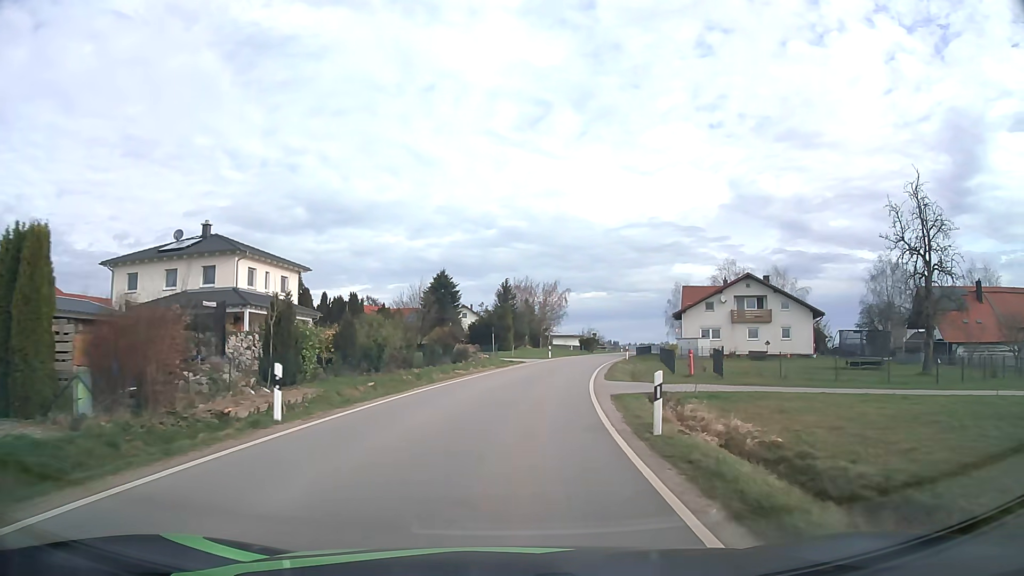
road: tertiary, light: Day
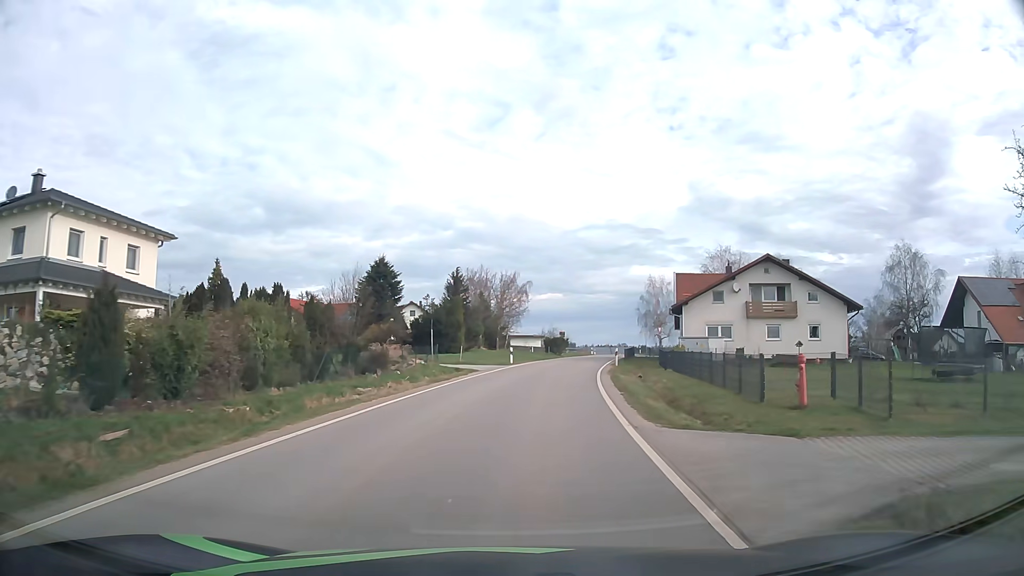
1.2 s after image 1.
(+0.5, +14.7) m; +4°
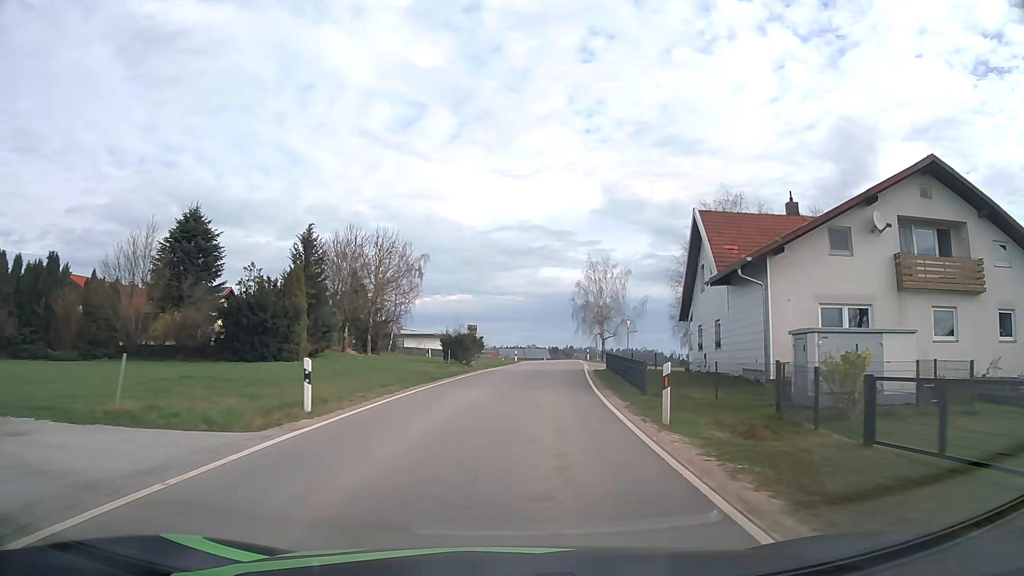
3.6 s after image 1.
(+2.2, +29.3) m; +8°
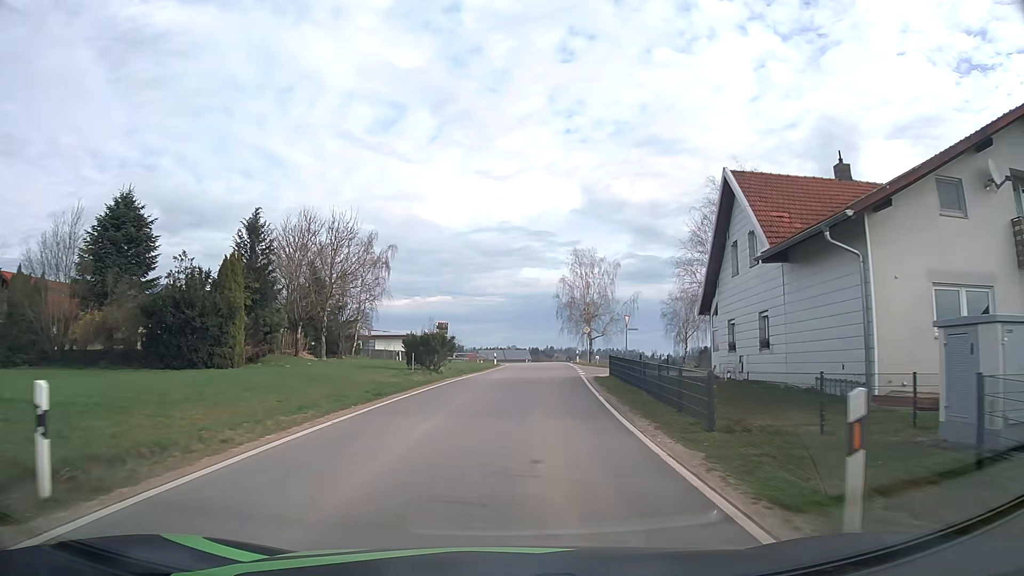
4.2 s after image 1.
(+0.1, +7.3) m; +2°
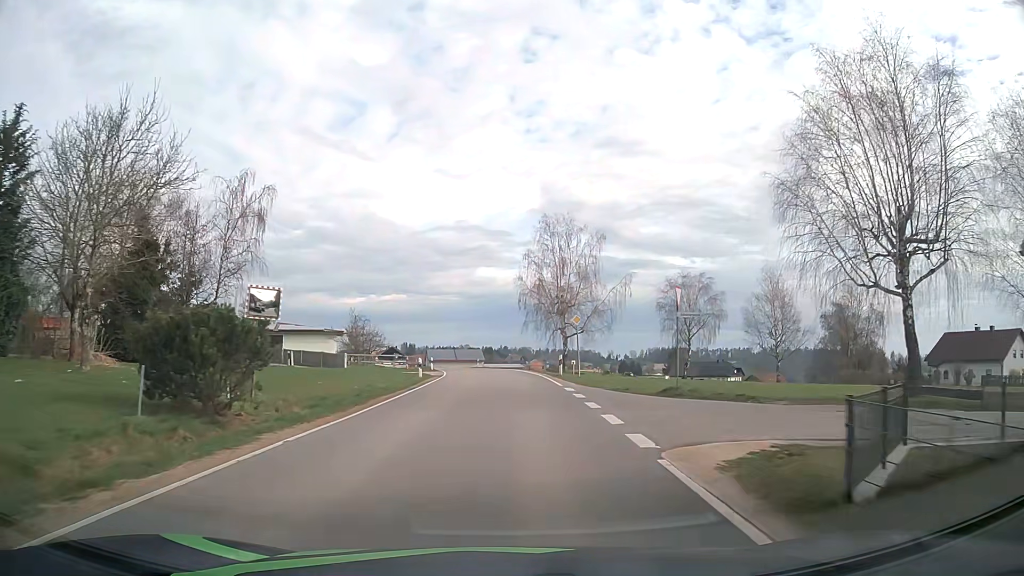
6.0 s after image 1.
(+0.7, +21.8) m; +4°
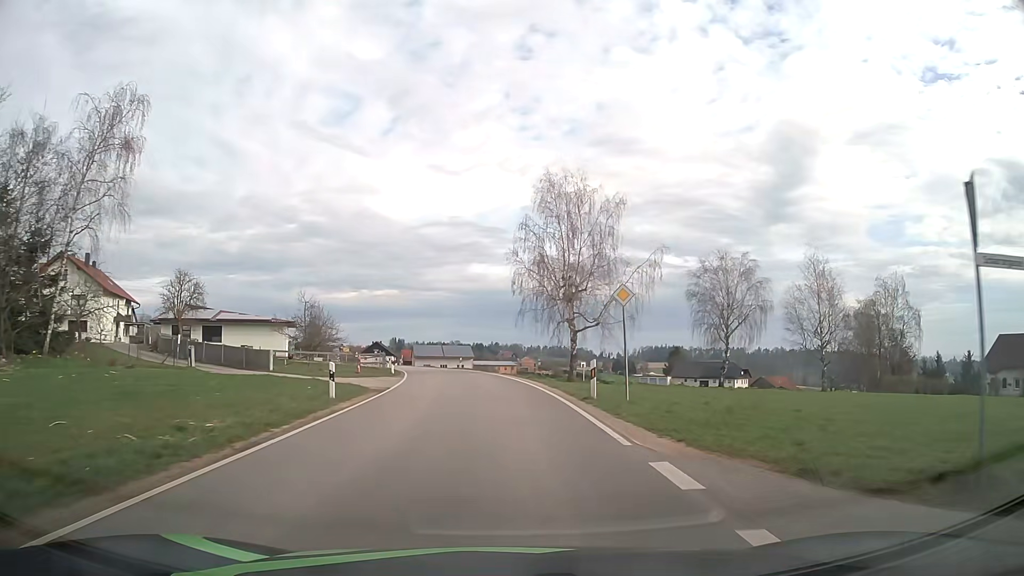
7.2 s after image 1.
(+0.1, +14.3) m; +1°
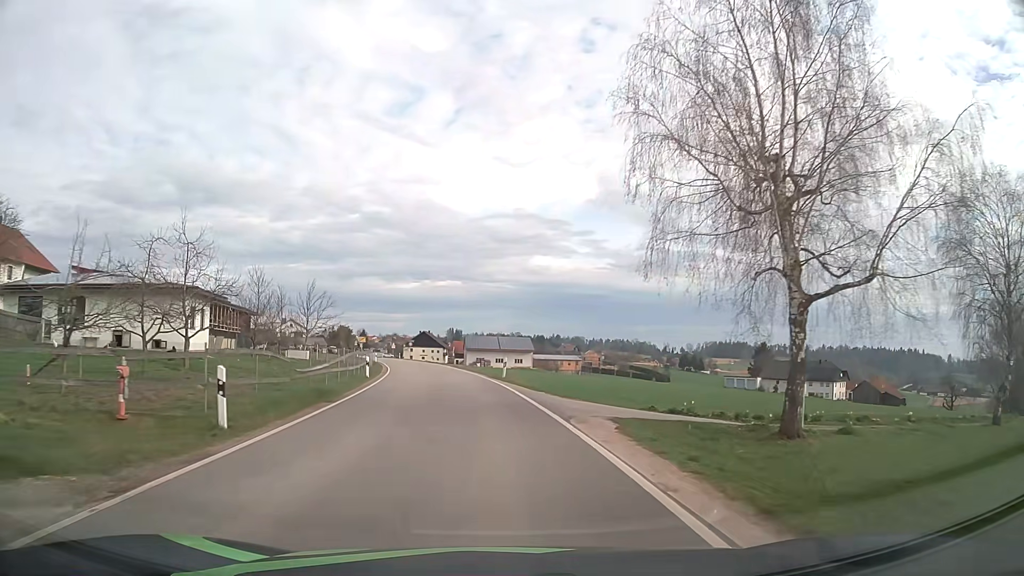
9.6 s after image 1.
(-0.9, +28.3) m; -5°
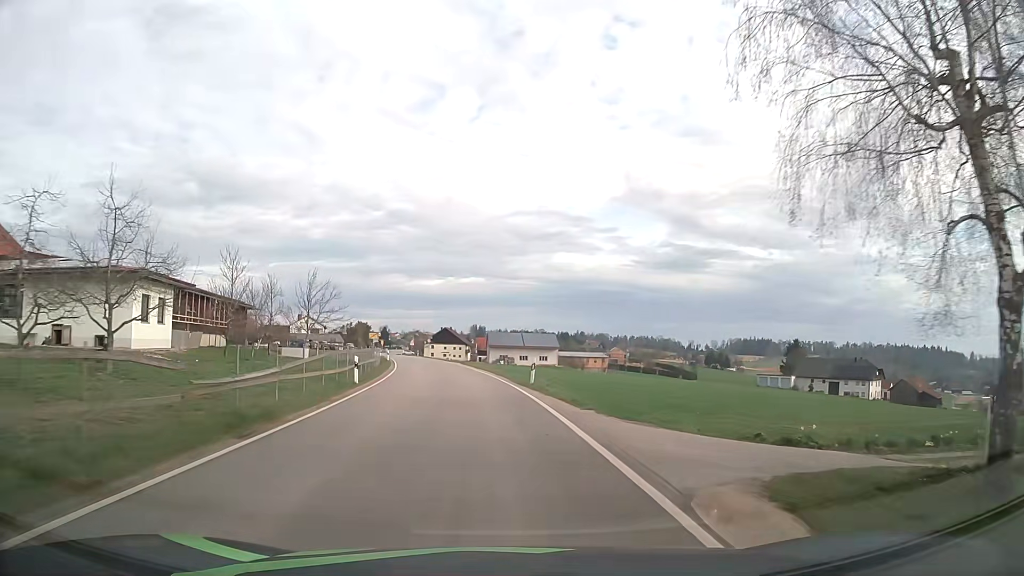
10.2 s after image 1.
(-0.1, +7.2) m; -2°
(0, +10) (-1, +20) (-2, +30) (-3, +40) (-5, +50) (-6, +60) (-8, +69) (-10, +79) (-12, +89) (-14, +99) m
